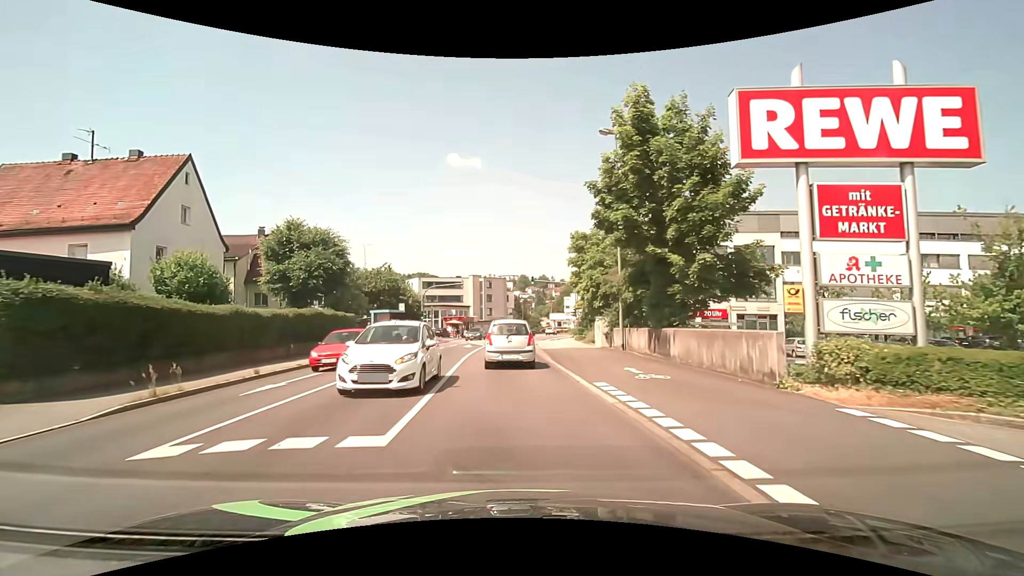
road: tertiary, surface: asphalt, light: Day
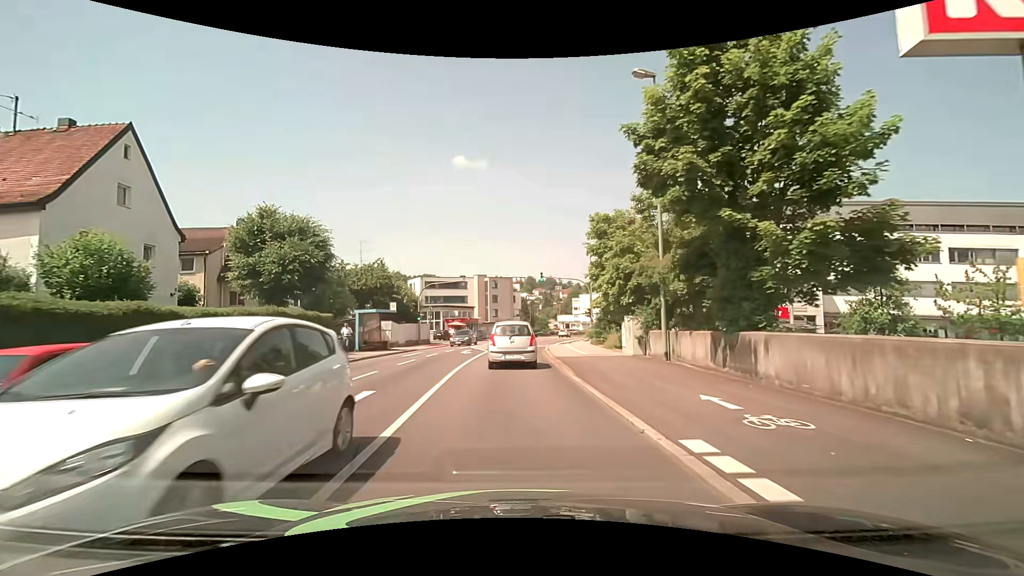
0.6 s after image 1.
(0.0, +5.5) m; 0°
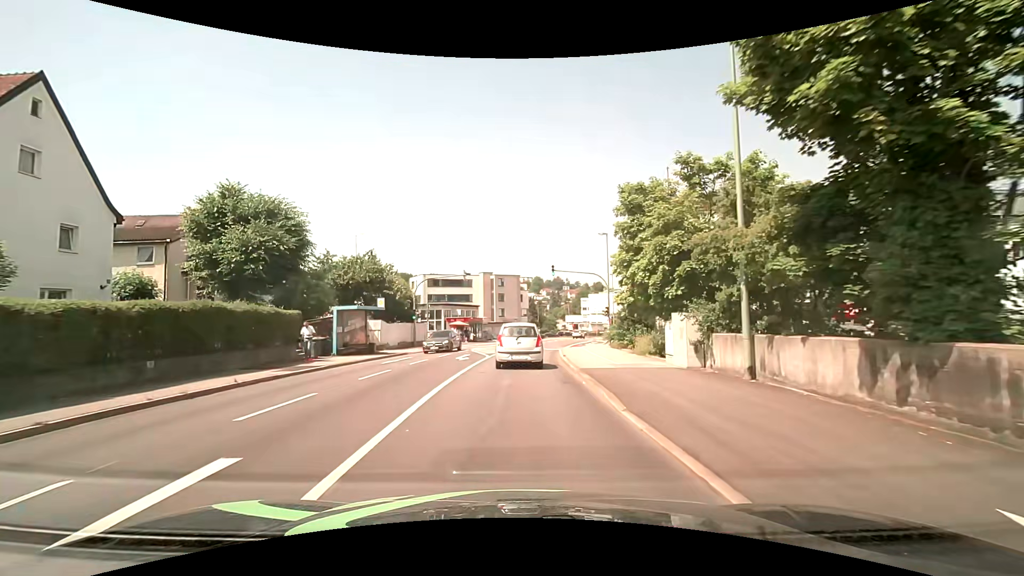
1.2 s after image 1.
(-0.1, +5.5) m; -1°
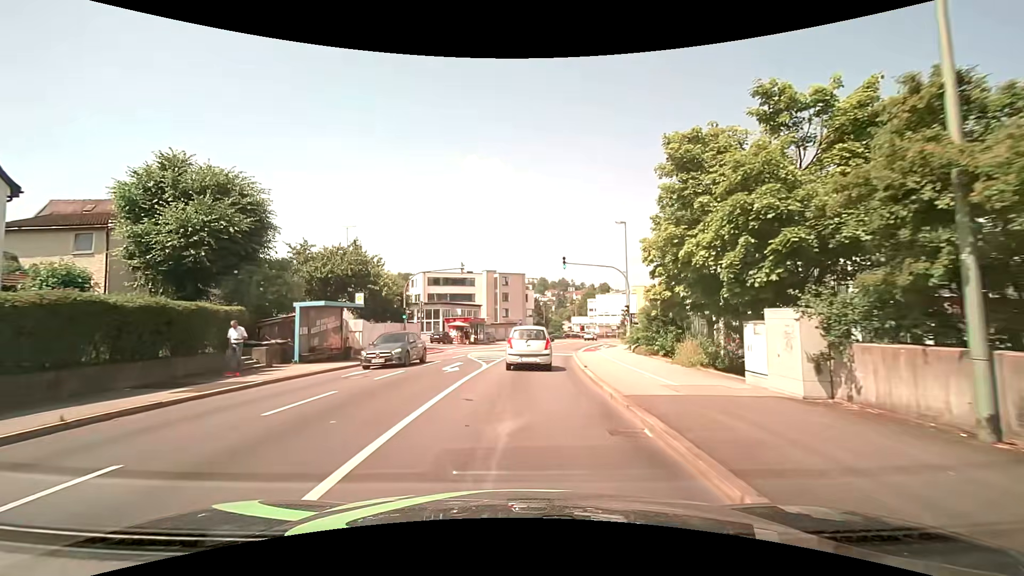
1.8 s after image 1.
(0.0, +5.5) m; -1°
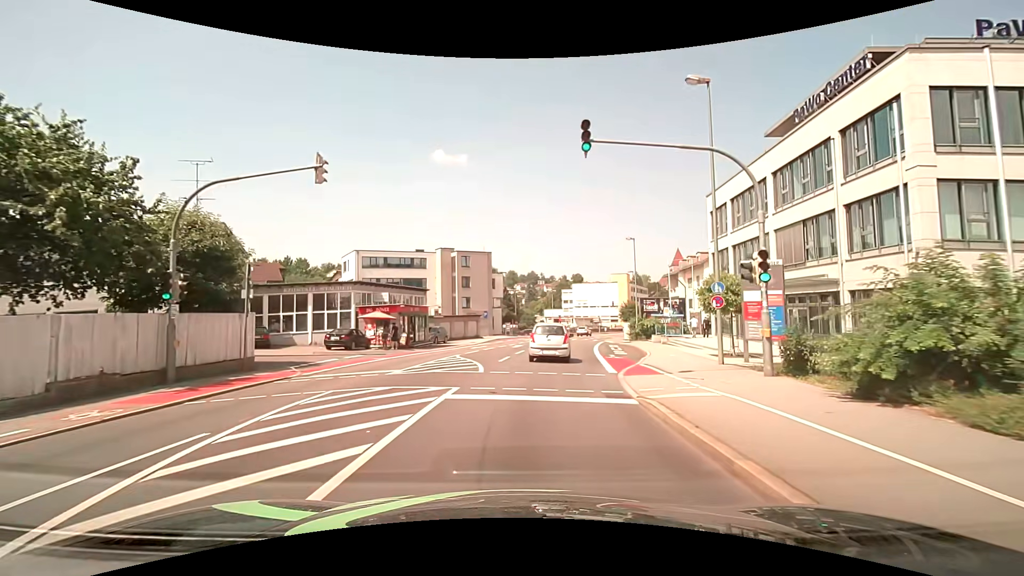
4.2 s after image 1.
(+0.7, +22.4) m; +4°
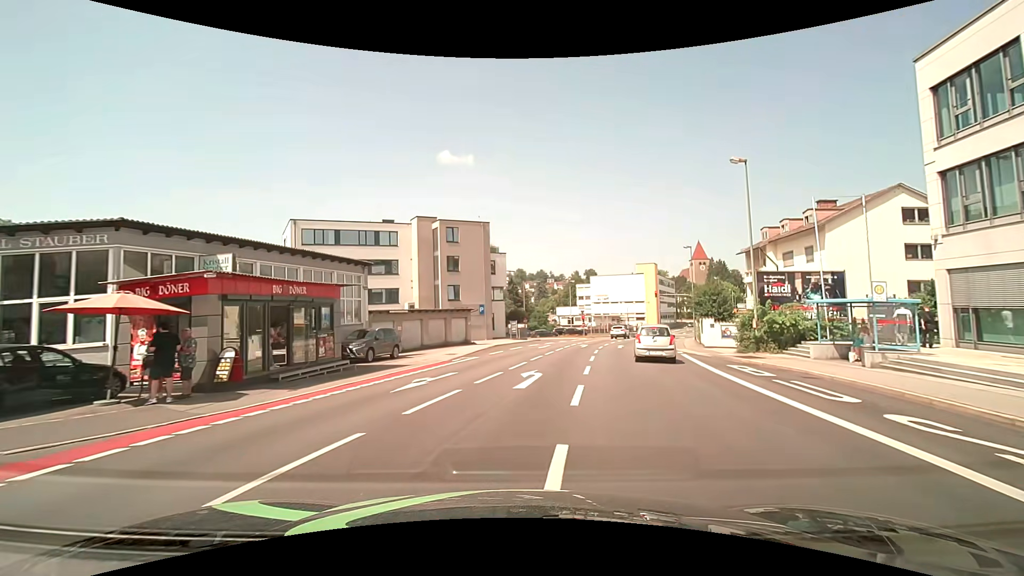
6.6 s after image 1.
(0.0, +22.8) m; -1°
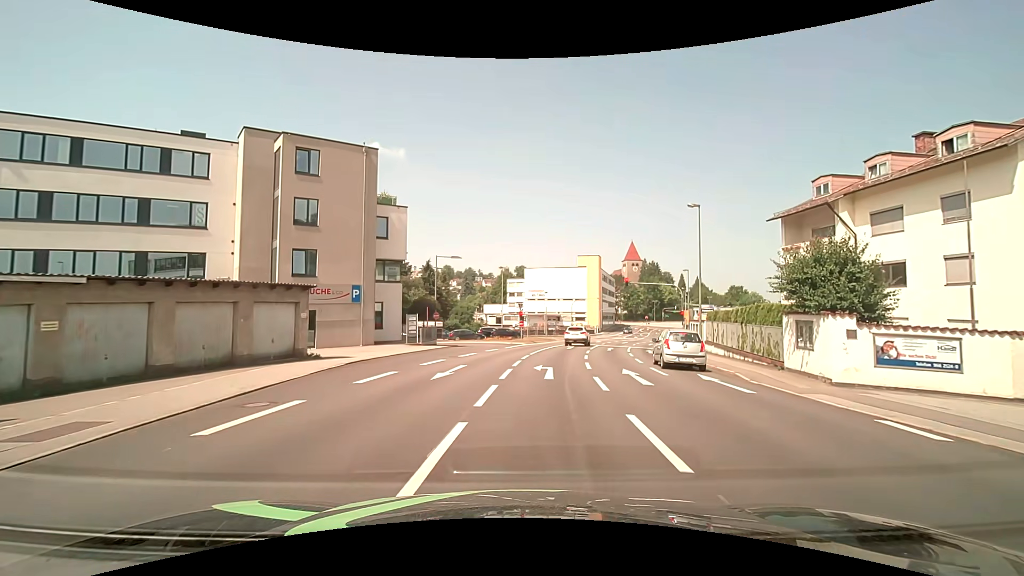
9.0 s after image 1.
(+1.4, +21.9) m; +8°
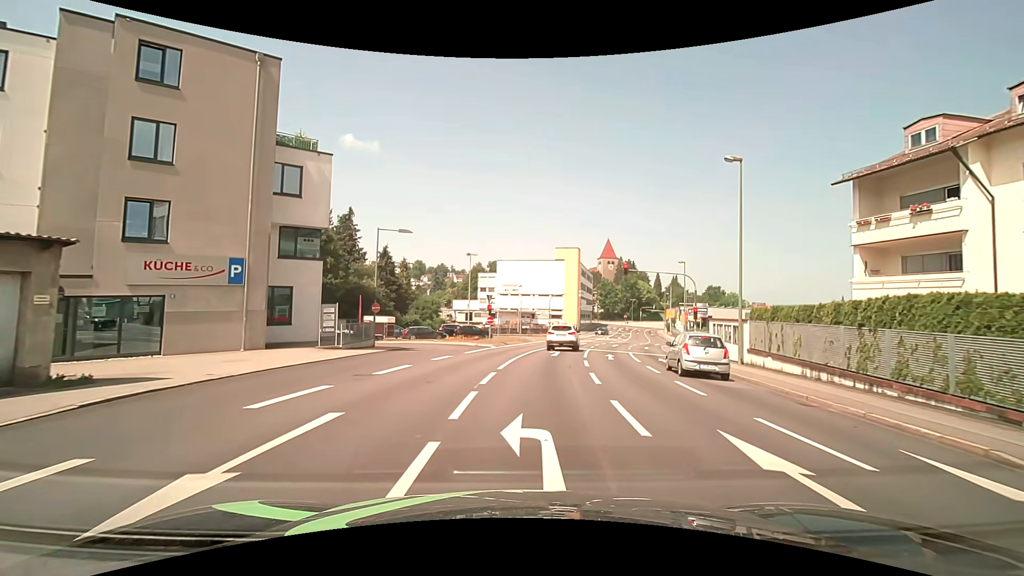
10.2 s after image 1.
(+0.2, +10.4) m; +3°
(0, +10) (+1, +20) (+2, +30) (+4, +40) (+6, +49) (+8, +59) (+3, +67) (-7, +68) (-16, +63) (-24, +57) m
